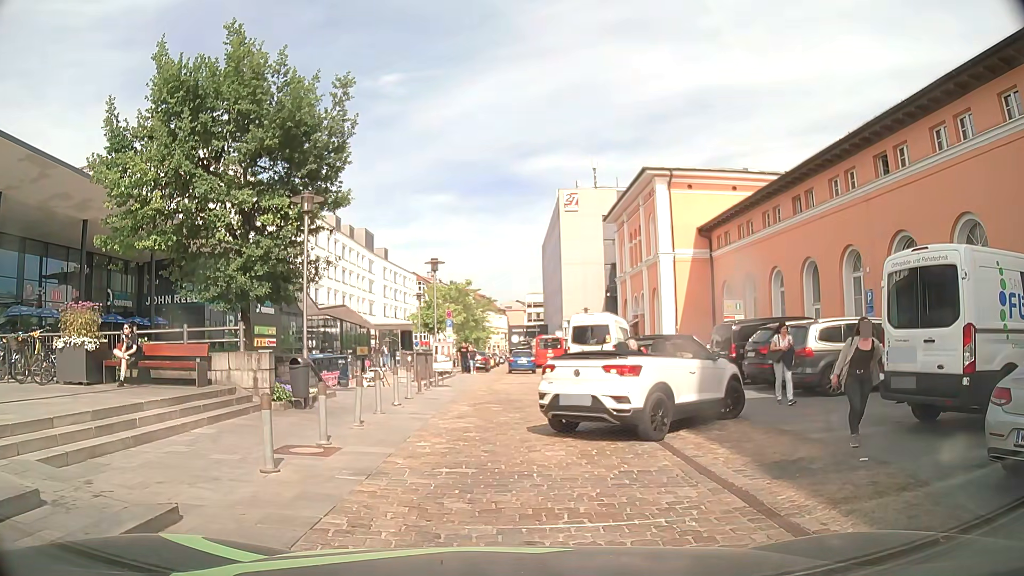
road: residential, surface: sett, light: Day
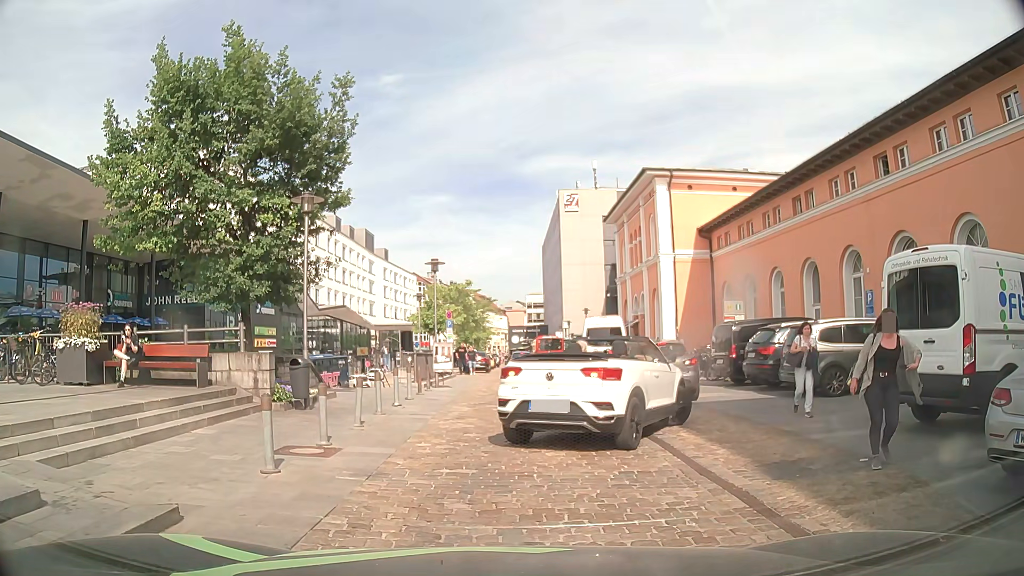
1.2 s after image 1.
(0.0, +0.1) m; 0°
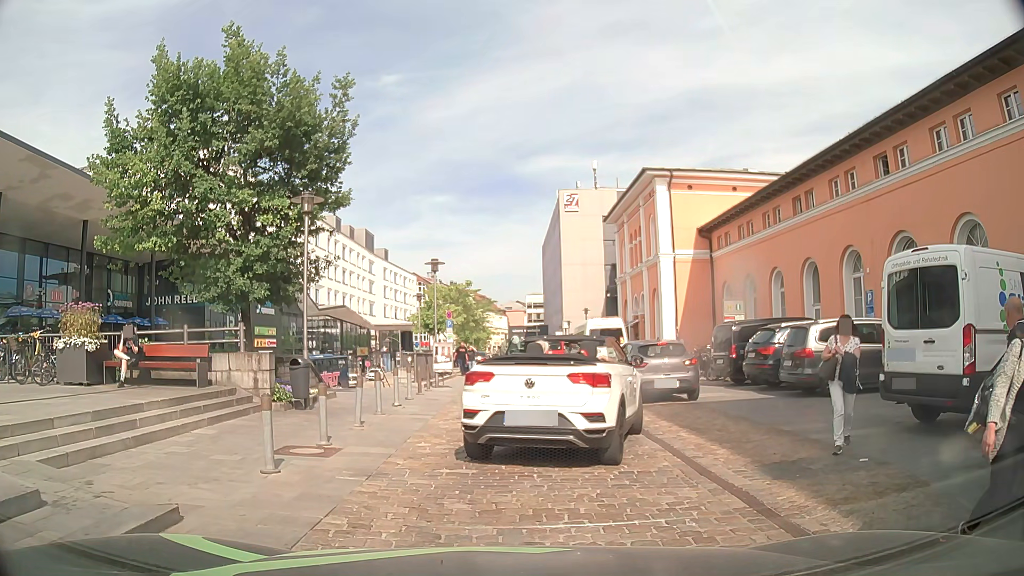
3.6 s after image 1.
(0.0, 0.0) m; 0°
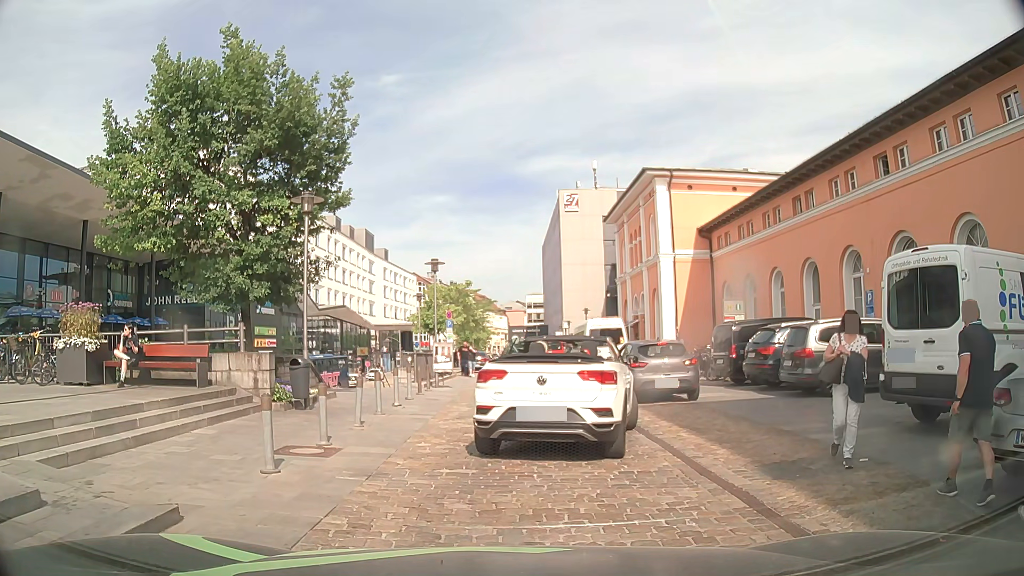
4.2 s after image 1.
(0.0, 0.0) m; 0°
